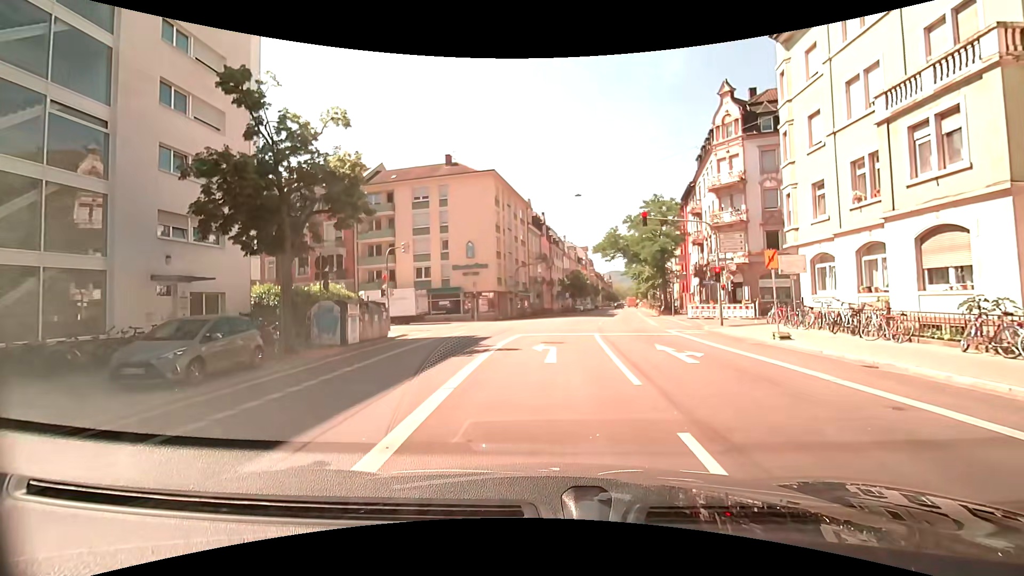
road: secondary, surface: asphalt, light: Day
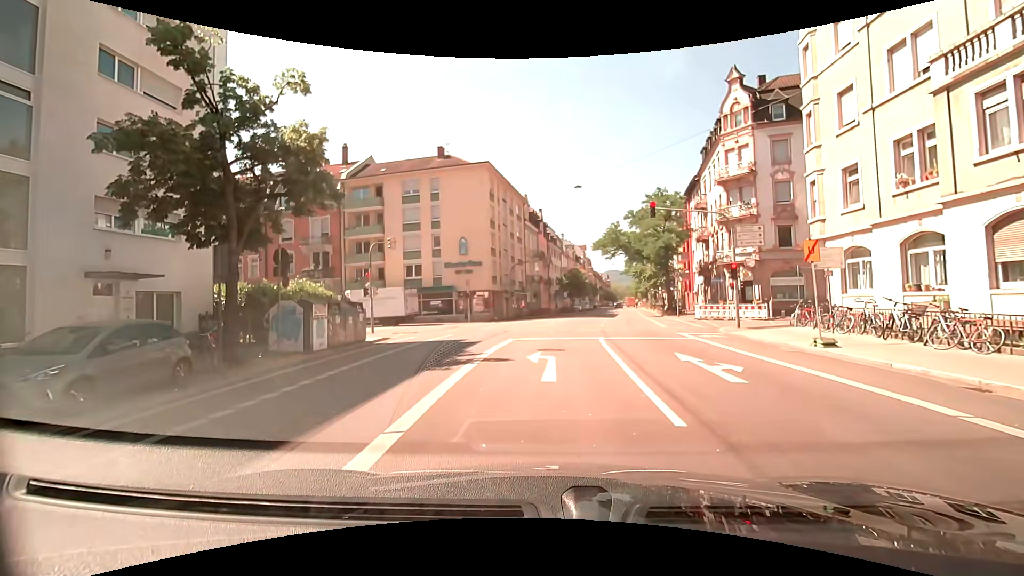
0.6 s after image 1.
(0.0, +2.7) m; -1°
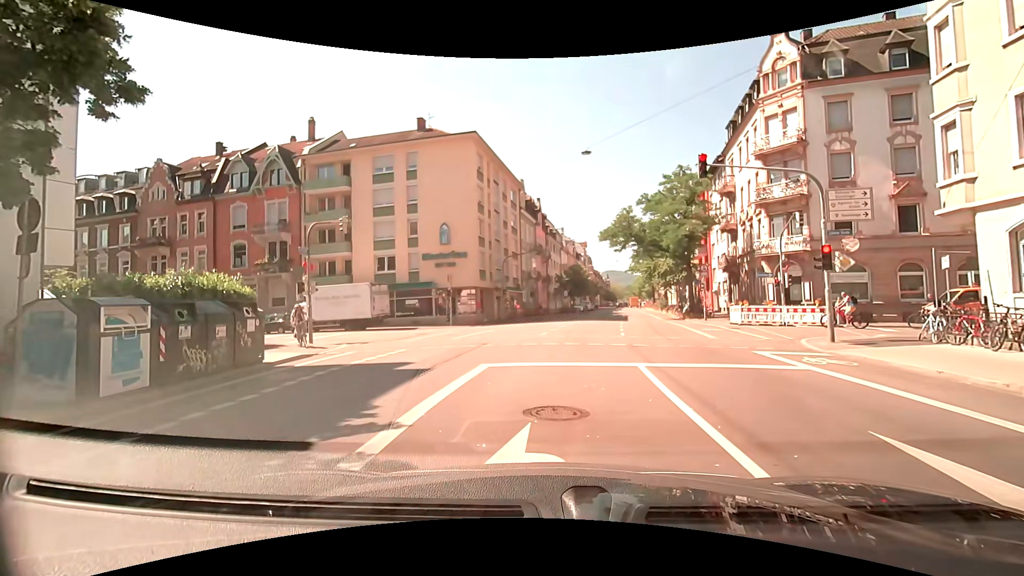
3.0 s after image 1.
(0.0, +7.8) m; +3°
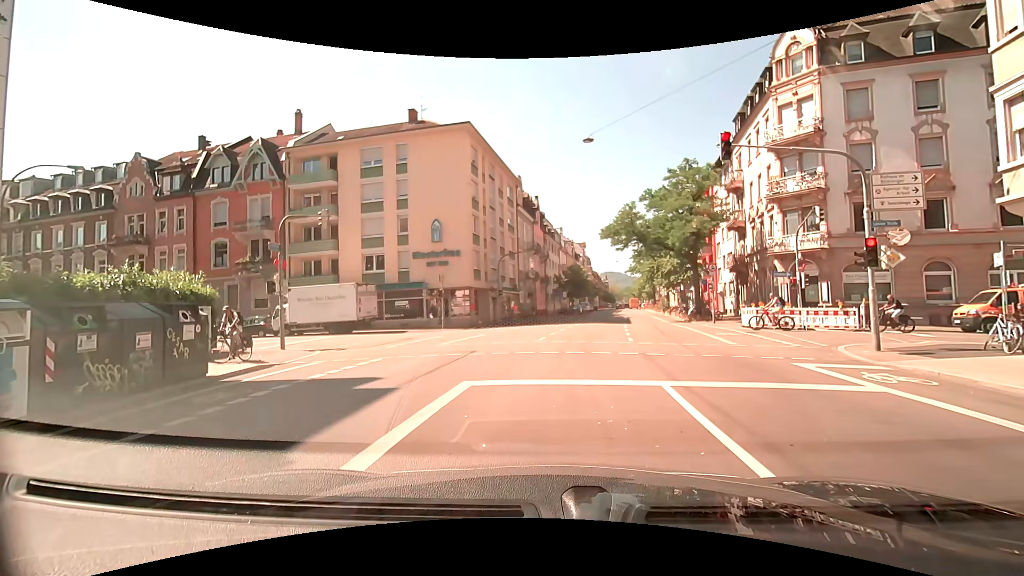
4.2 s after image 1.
(-0.1, +2.2) m; +1°
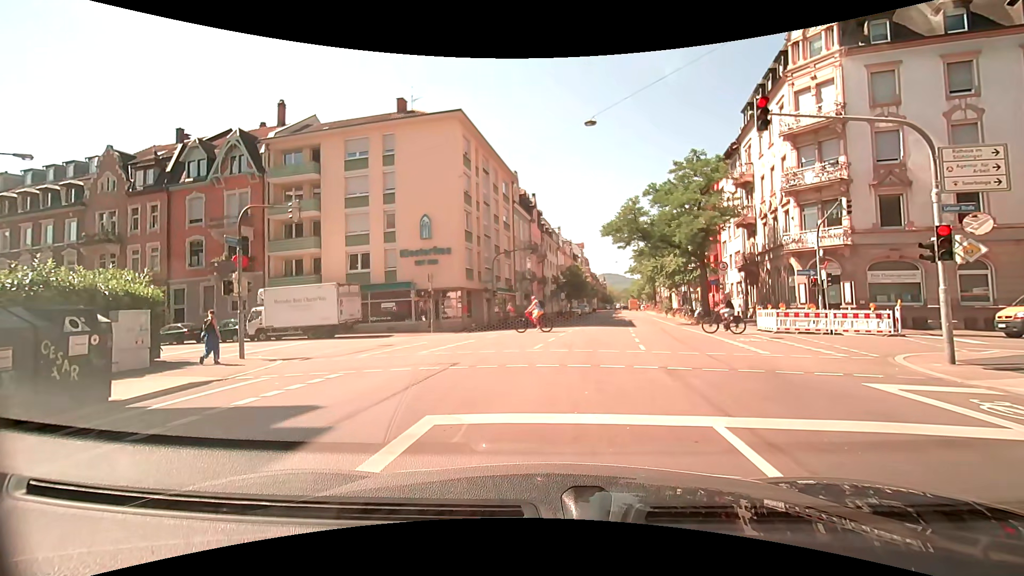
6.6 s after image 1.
(0.0, +2.6) m; 0°
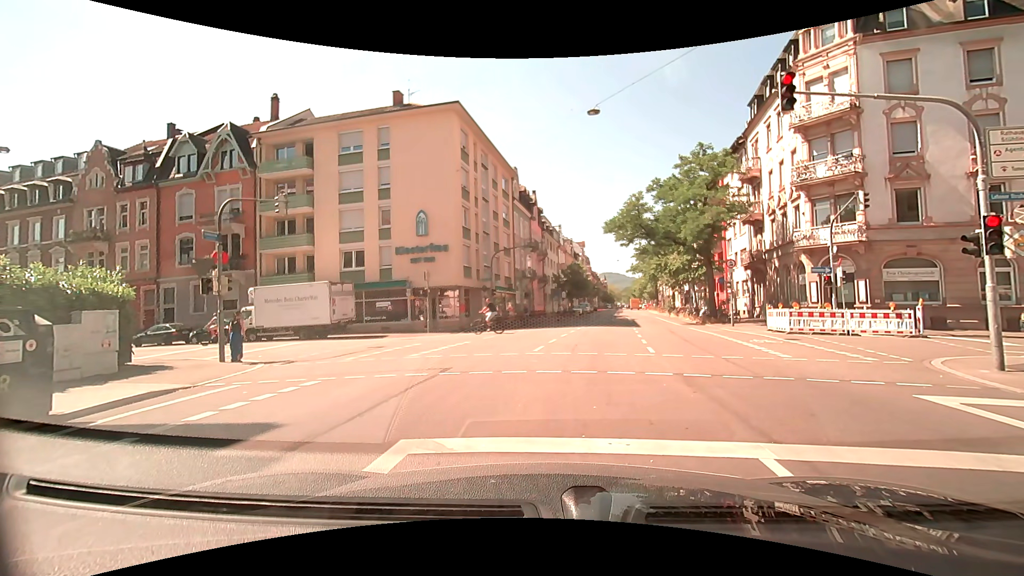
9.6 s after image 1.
(0.0, +1.2) m; 0°
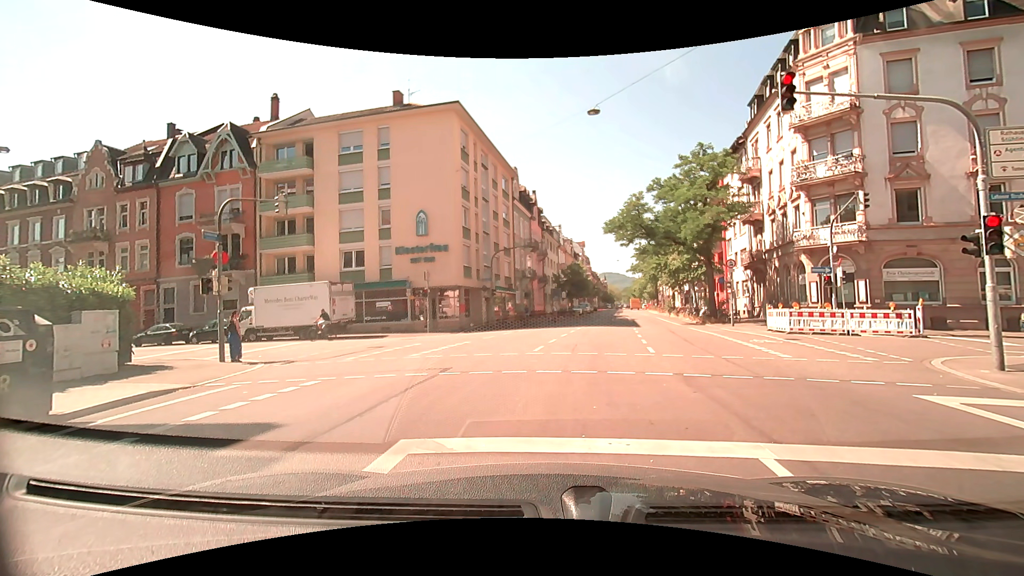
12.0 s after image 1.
(0.0, 0.0) m; 0°
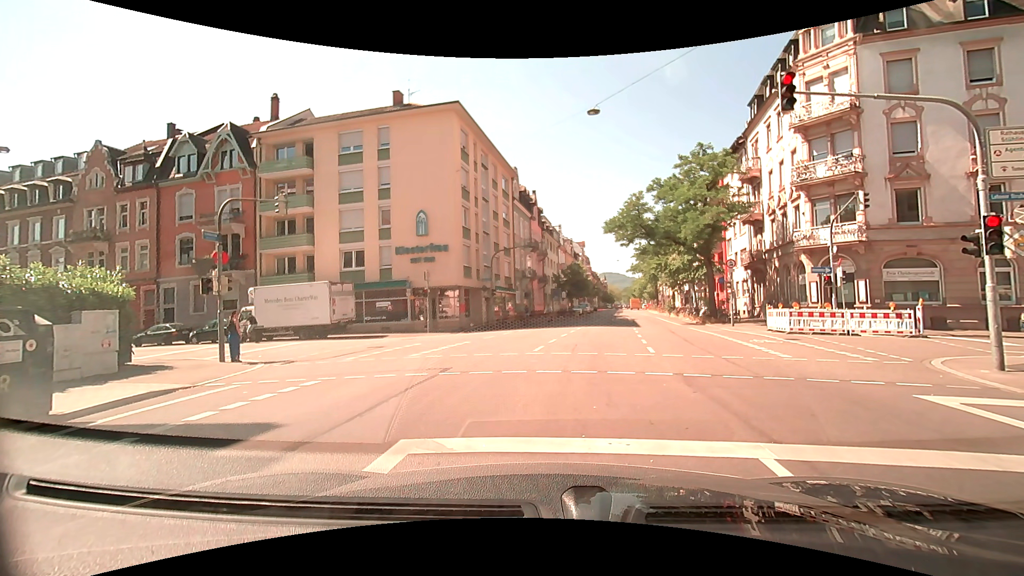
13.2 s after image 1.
(0.0, 0.0) m; 0°
